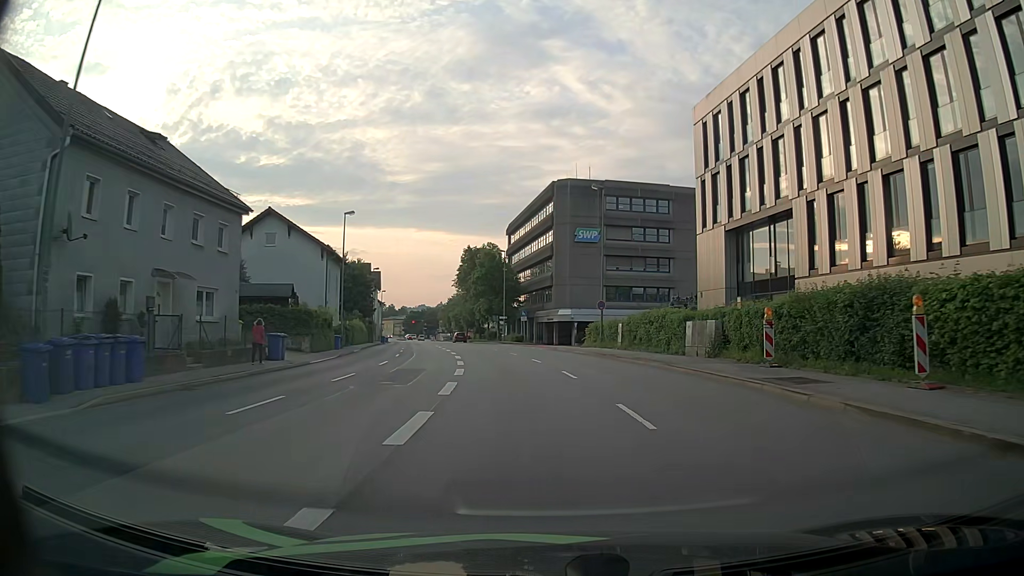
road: primary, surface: asphalt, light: Day
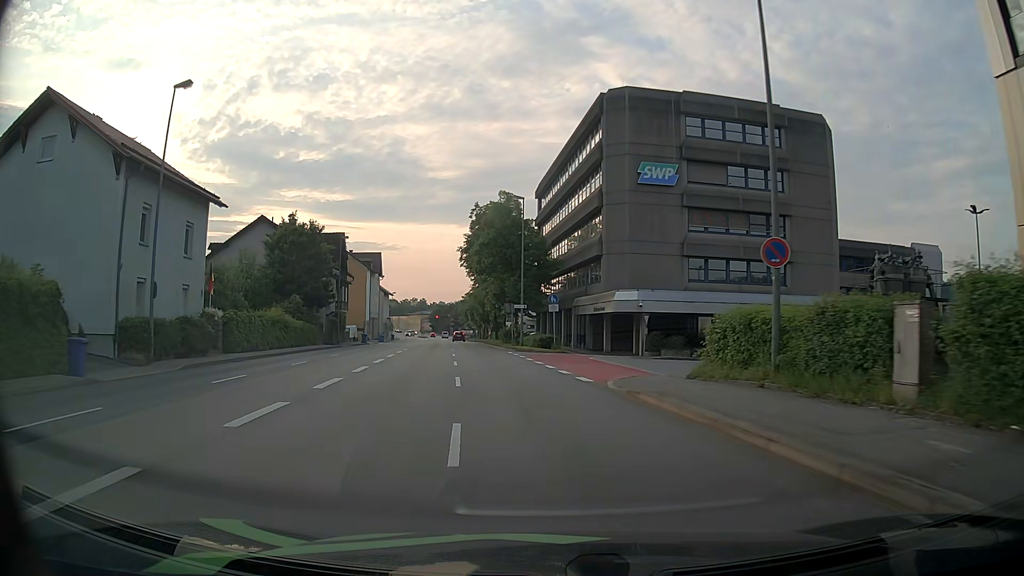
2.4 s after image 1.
(-0.2, +29.5) m; -3°
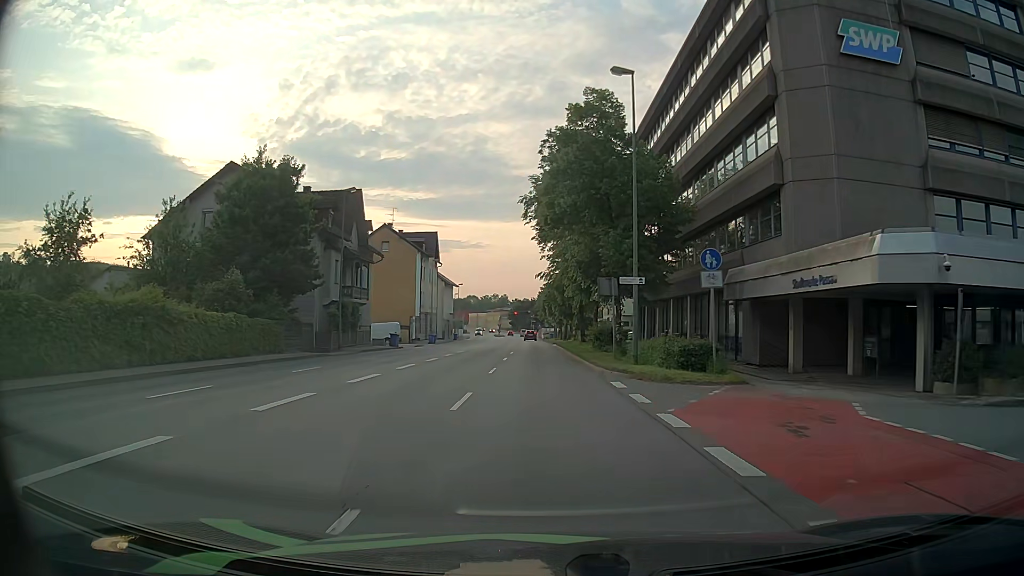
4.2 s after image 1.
(-1.8, +22.8) m; -8°
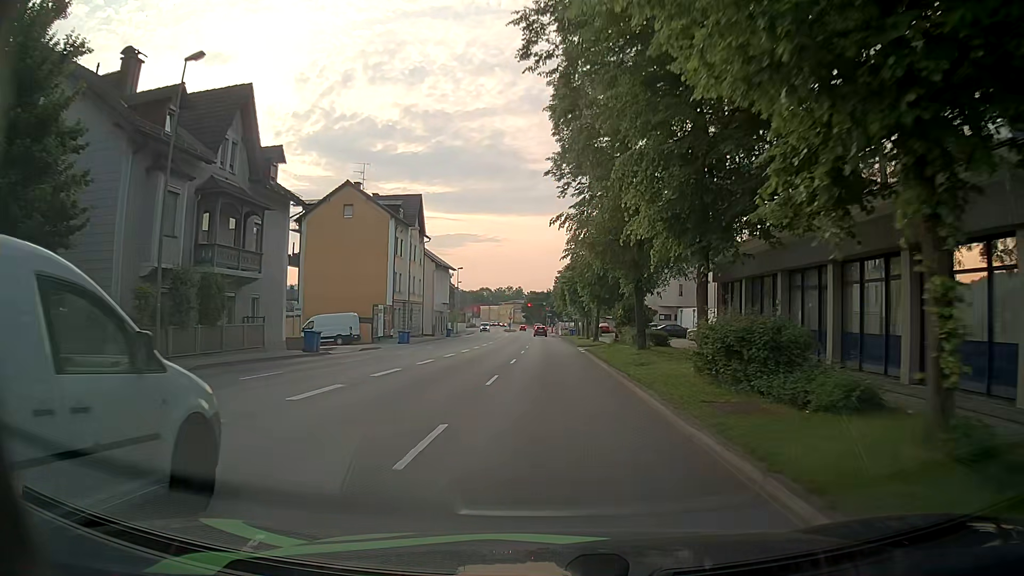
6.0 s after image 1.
(-0.4, +22.8) m; -2°
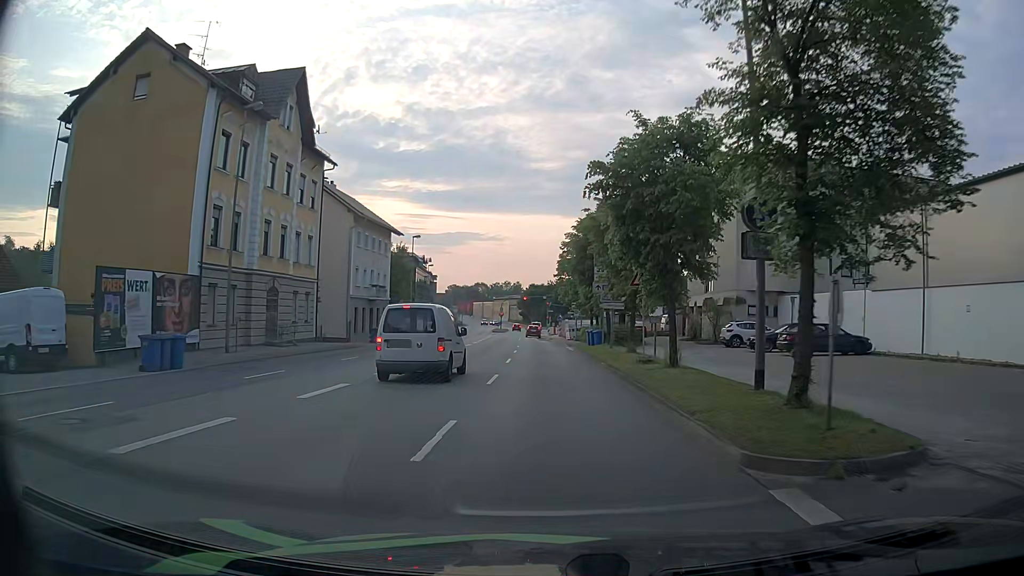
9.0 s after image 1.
(0.0, +35.6) m; 0°
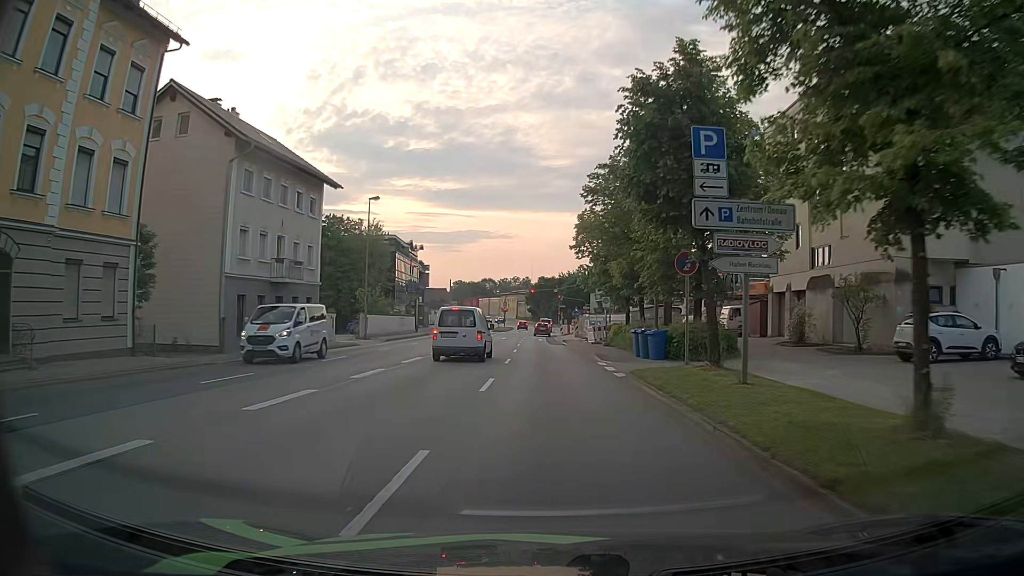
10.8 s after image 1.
(0.0, +20.5) m; -1°
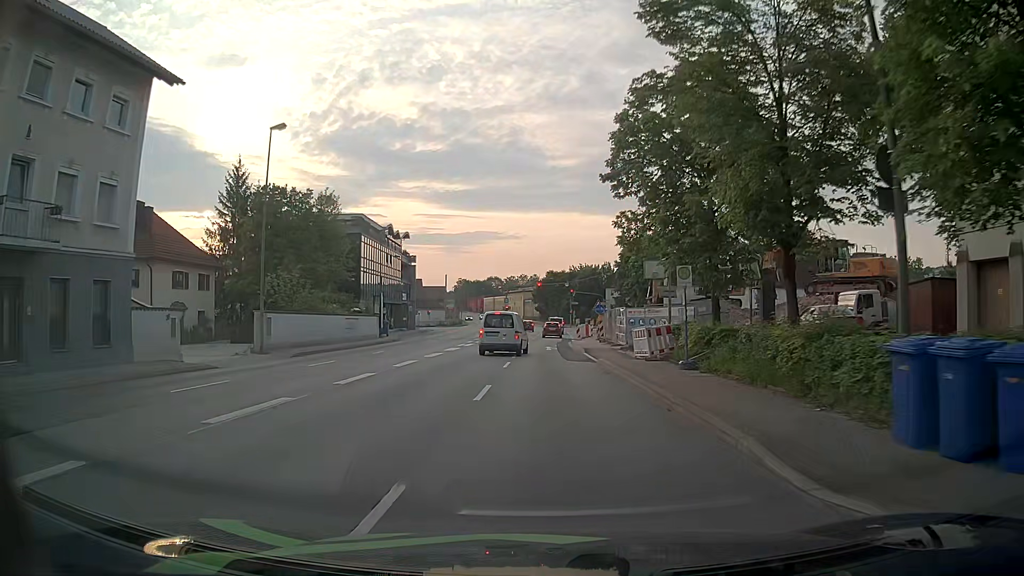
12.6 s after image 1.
(-0.1, +19.4) m; +1°
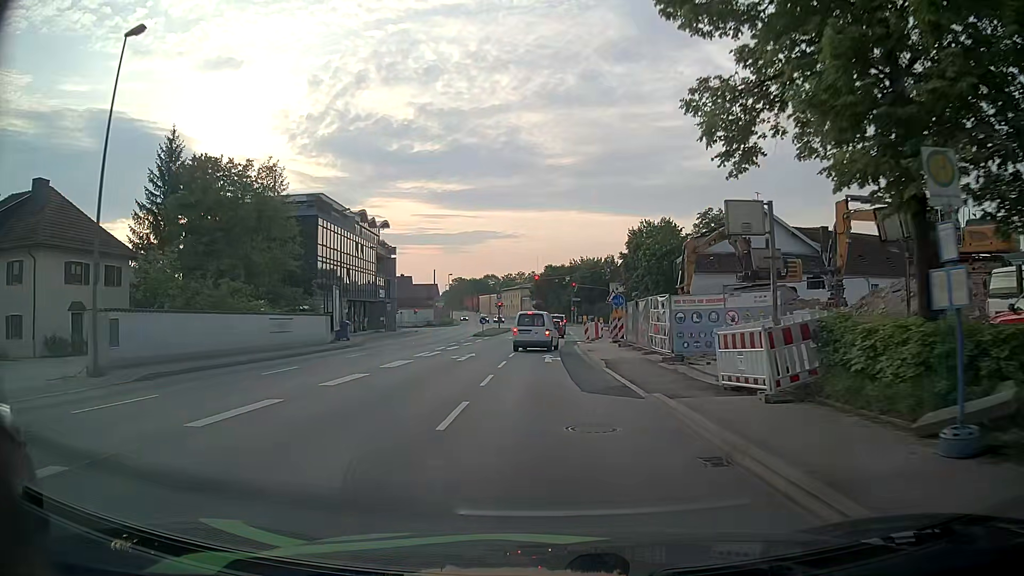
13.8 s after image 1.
(-0.3, +12.2) m; -2°
(0, +10) (0, +20) (0, +30) (0, +40) (+2, +50) (+3, +60) (+4, +70) (+4, +80) (+5, +90) (+6, +100) m
